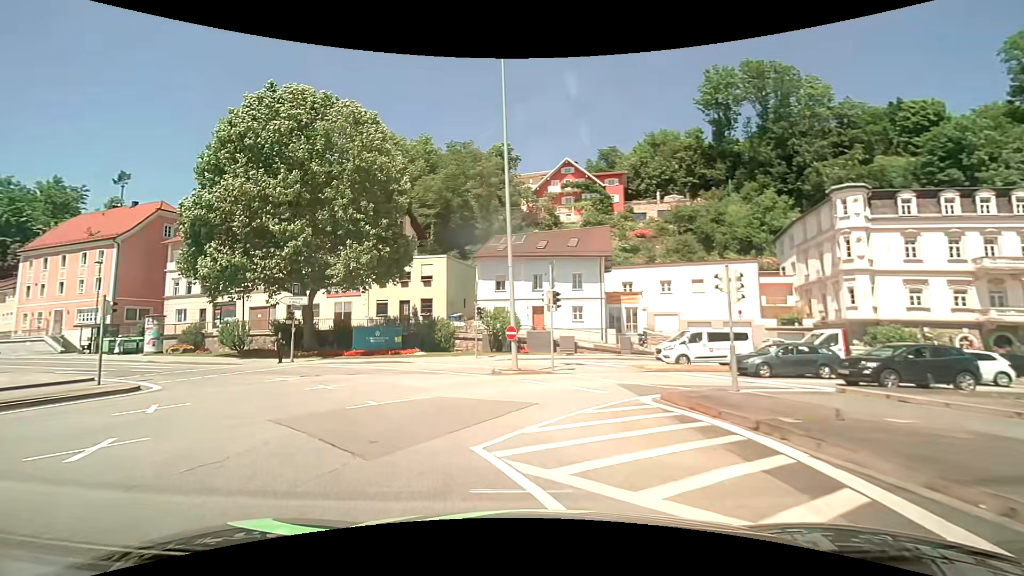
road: primary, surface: asphalt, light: Day
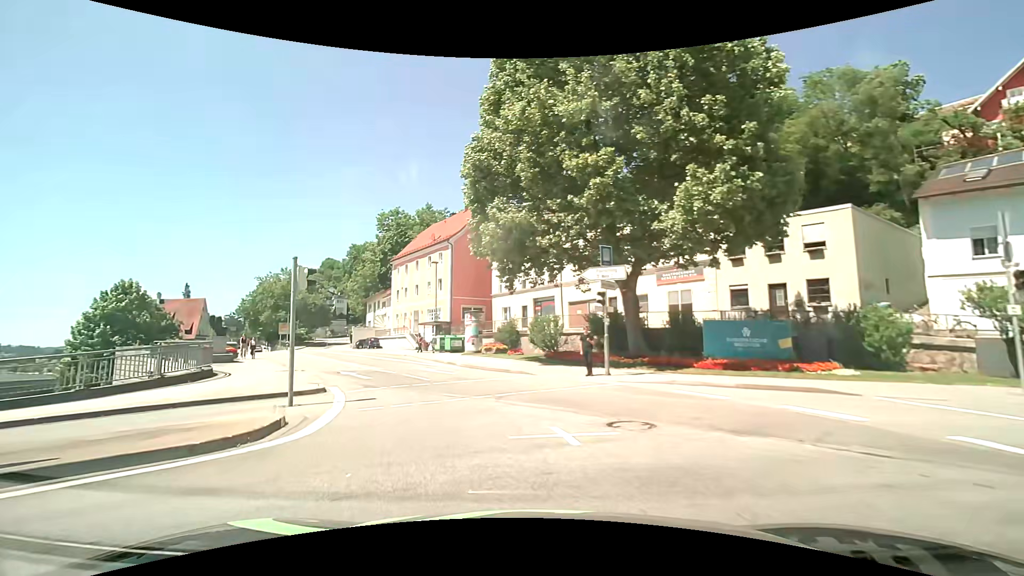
(-4.4, +13.5) m; -36°
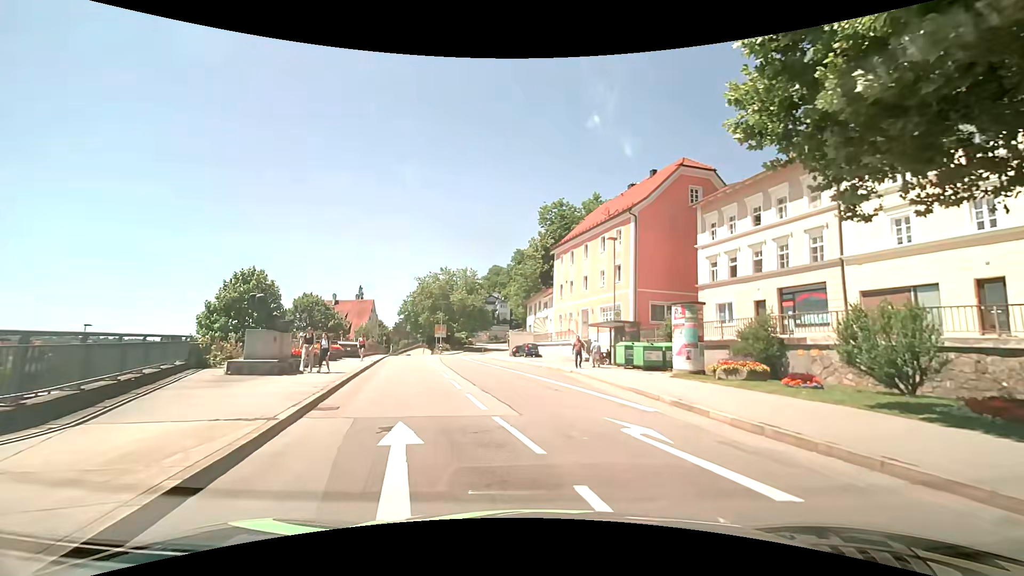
(-3.4, +15.4) m; -19°
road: primary_link
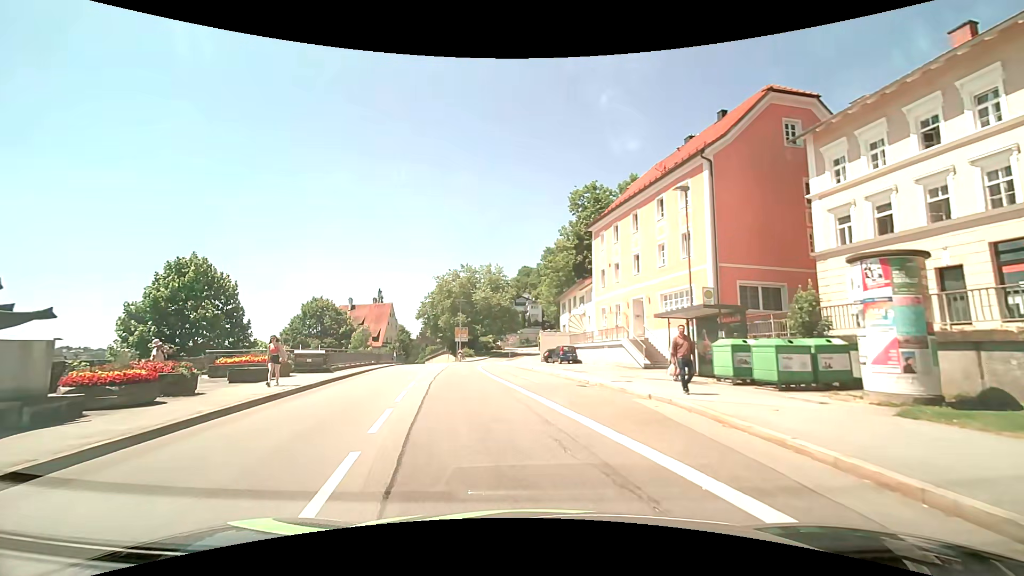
(0.0, +11.6) m; -4°
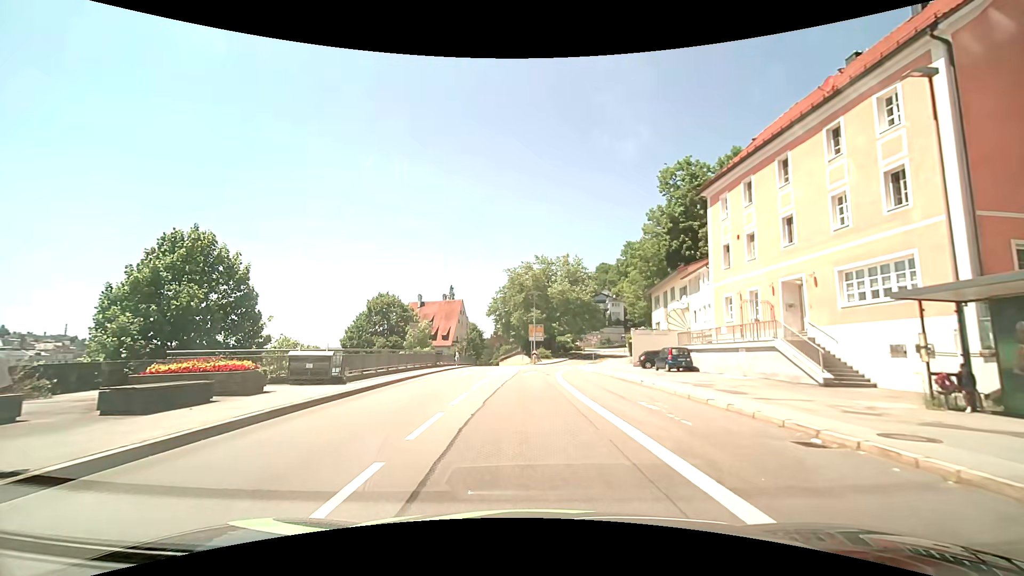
(-0.9, +9.8) m; -9°
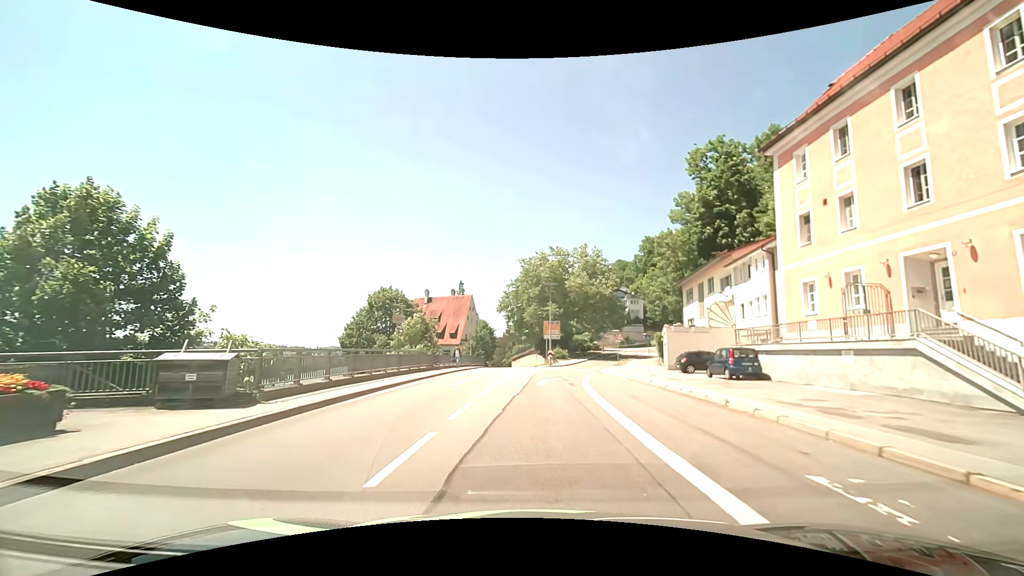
(-0.1, +7.1) m; -2°
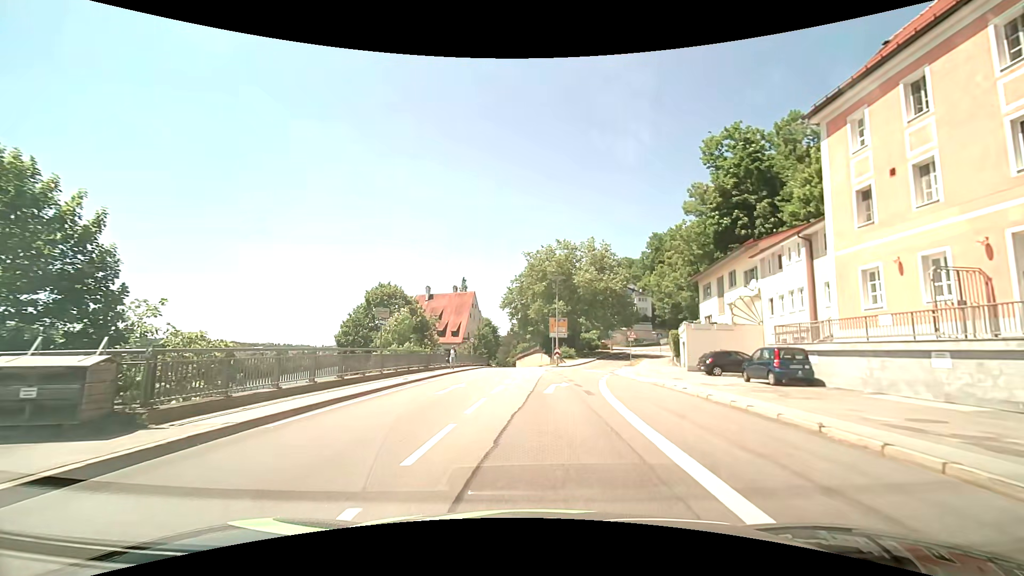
(0.0, +3.8) m; 0°
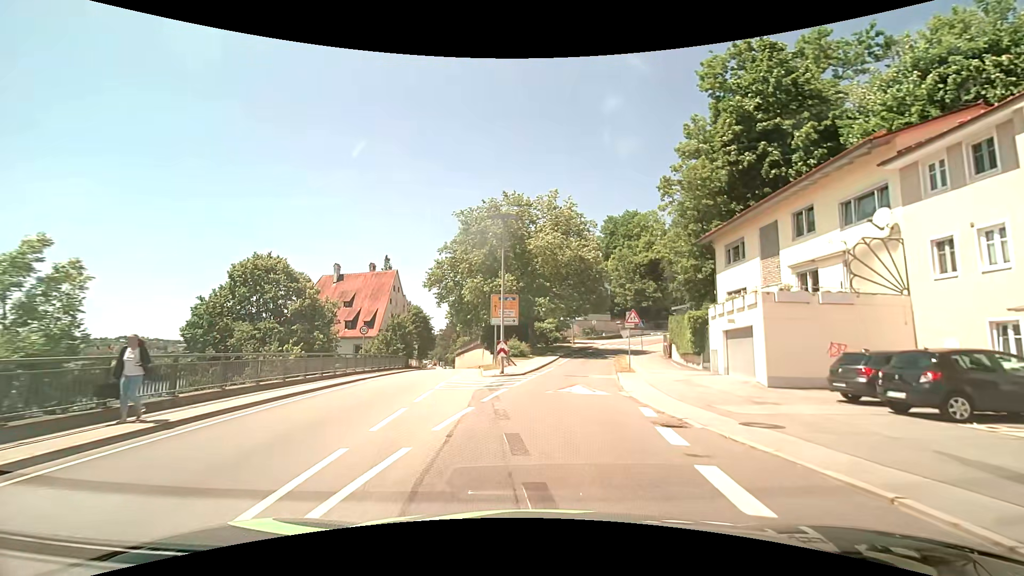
(+0.9, +20.1) m; +6°
(0, +10) (+1, +20) (+2, +30) (+4, +40) (+6, +50) (+9, +59) (+14, +68) (+20, +75) (+28, +82) (+35, +89) m
